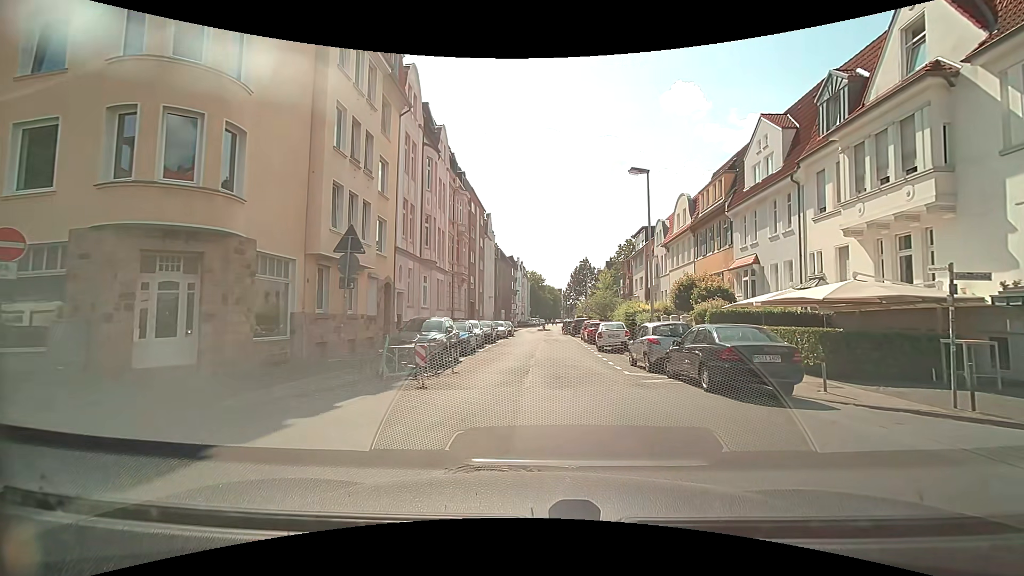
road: residential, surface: asphalt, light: Day
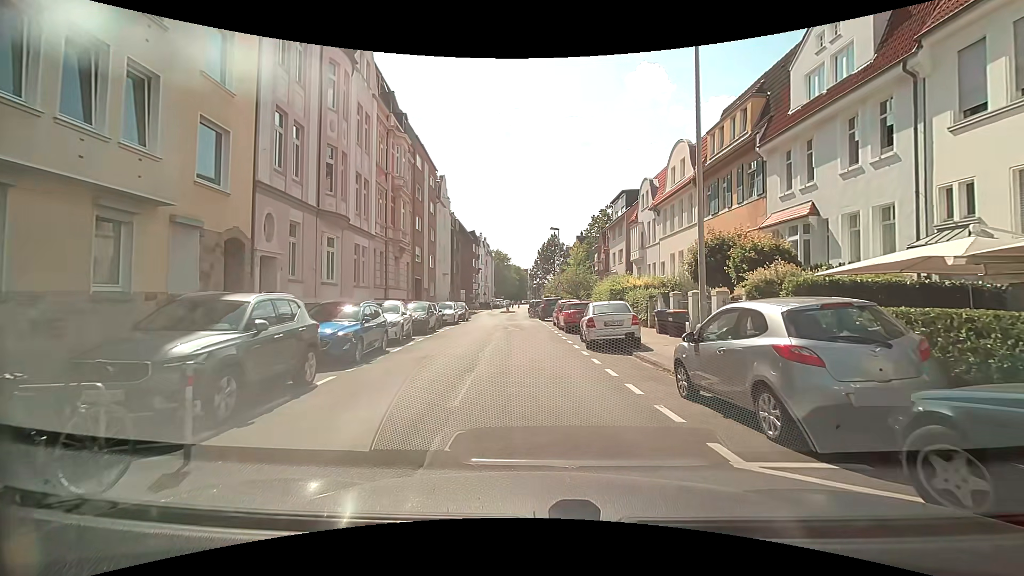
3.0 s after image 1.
(+0.4, +10.1) m; +3°
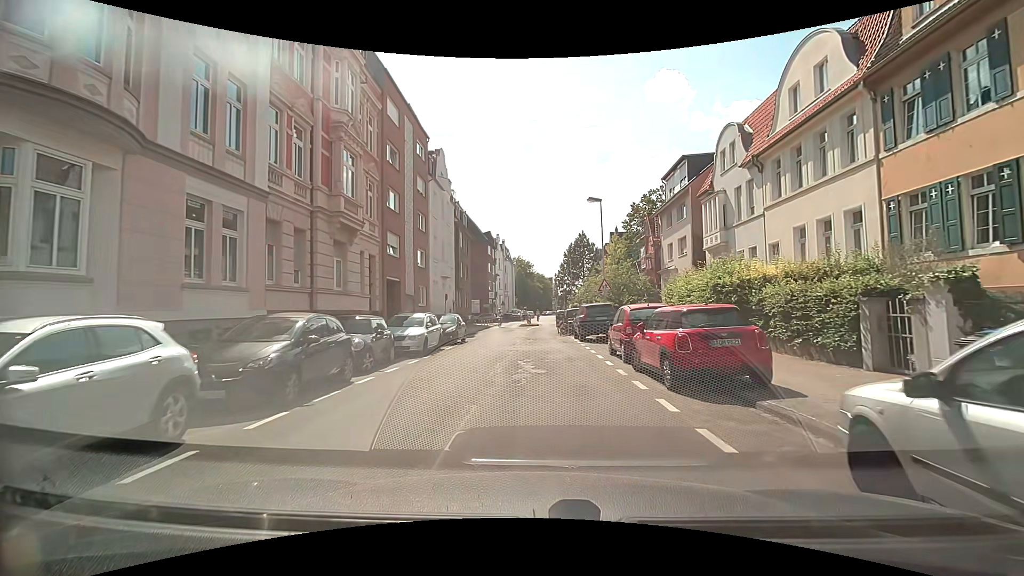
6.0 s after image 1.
(-0.2, +14.8) m; -3°
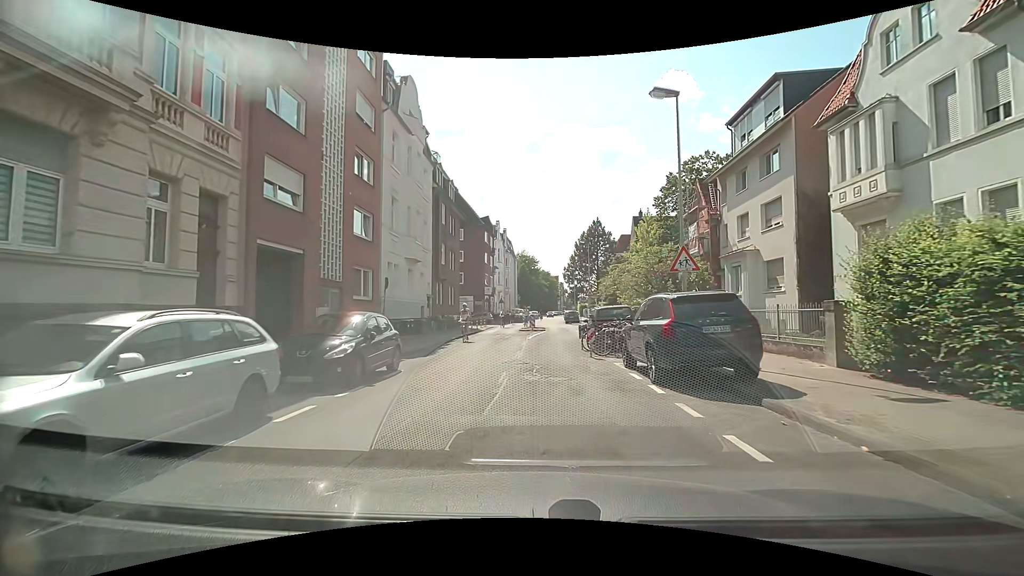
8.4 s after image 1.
(0.0, +14.0) m; +1°
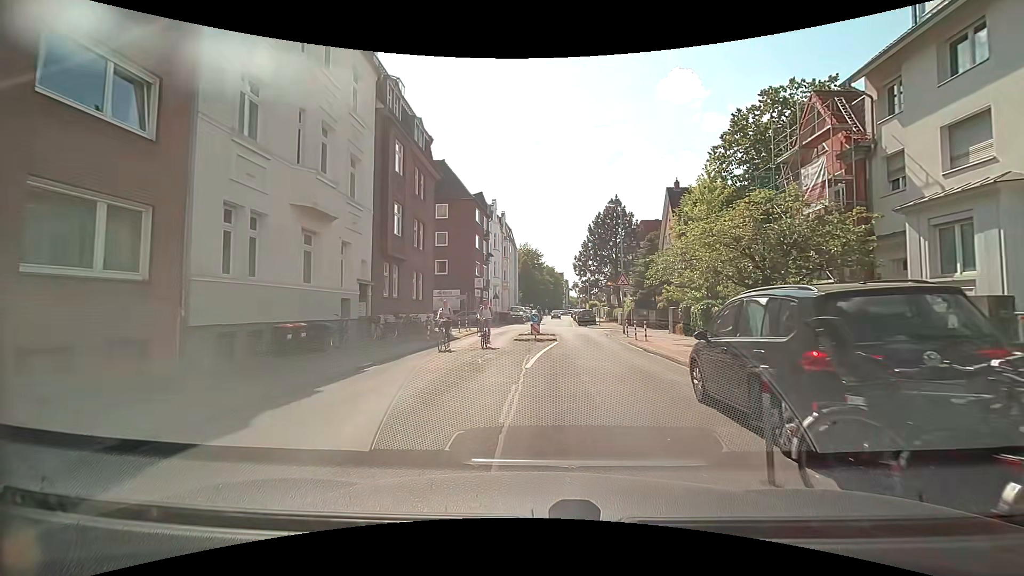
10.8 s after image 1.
(-0.3, +14.7) m; -1°
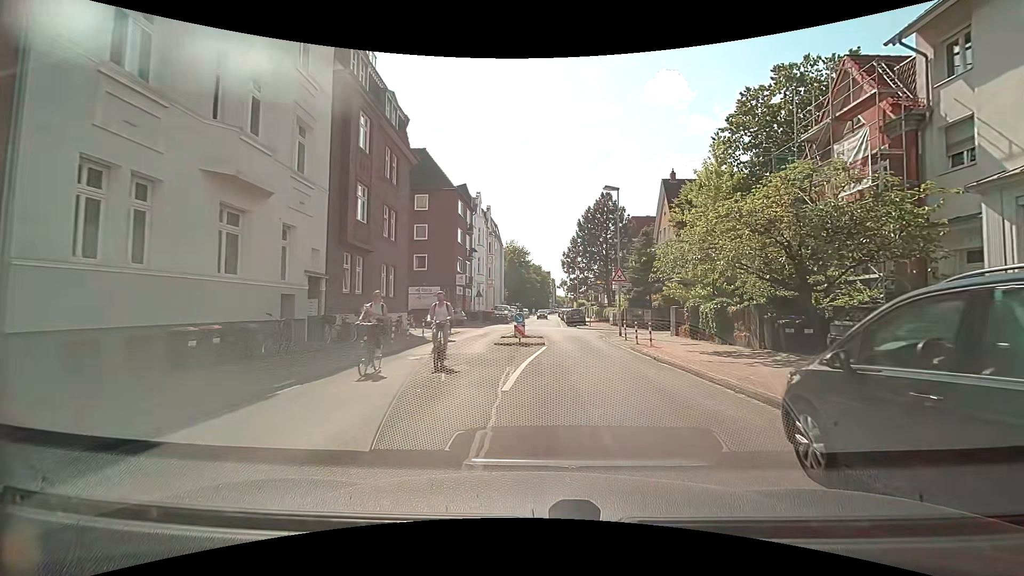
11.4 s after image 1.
(0.0, +3.5) m; +1°
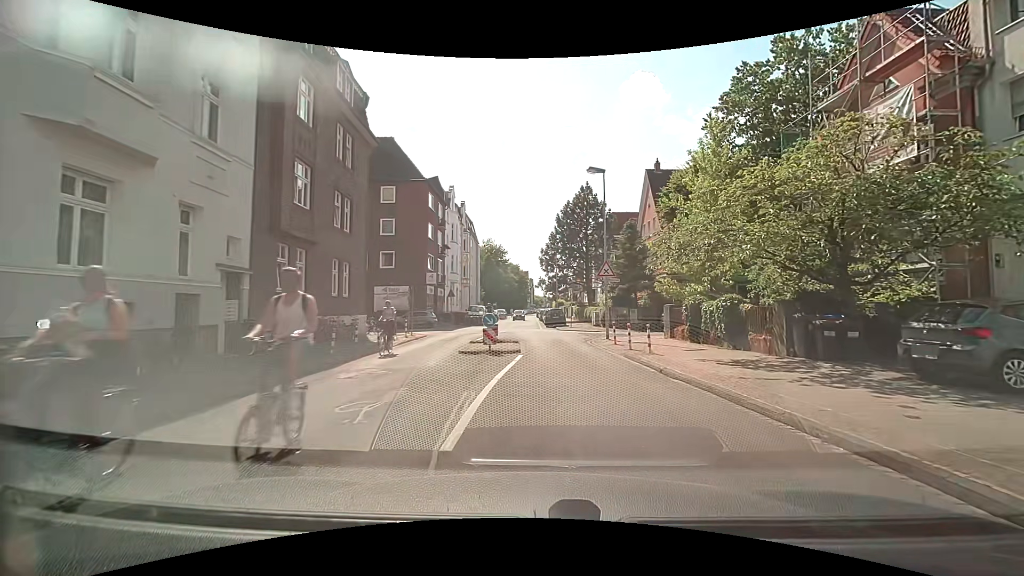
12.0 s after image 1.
(+0.1, +3.4) m; +3°
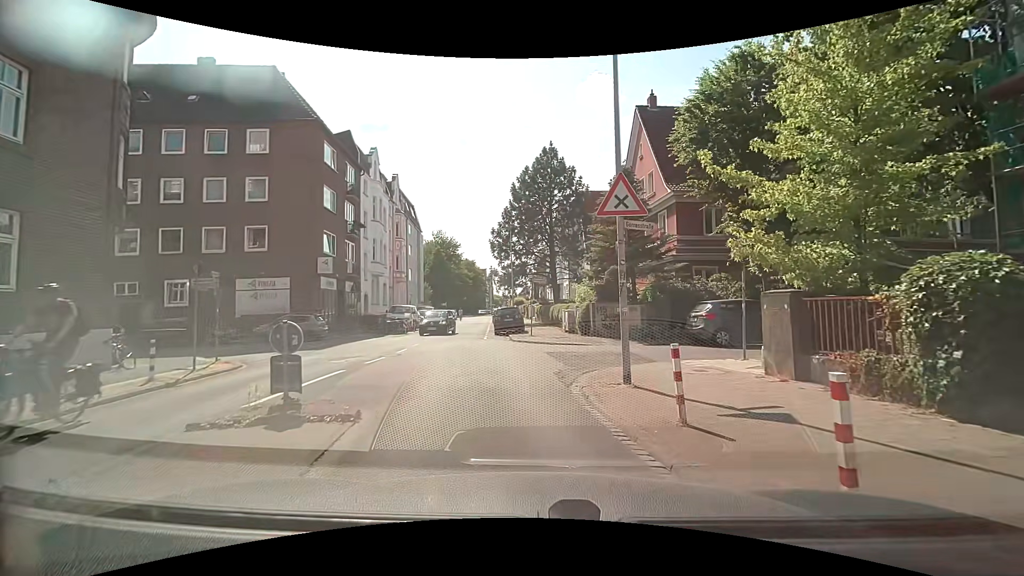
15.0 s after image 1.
(+0.8, +14.0) m; +3°
(-1, +10) (-2, +20) (-4, +30) (-5, +40) (-5, +50) (-6, +60) (-6, +70) (-6, +80) (-7, +90) (-7, +100) m
